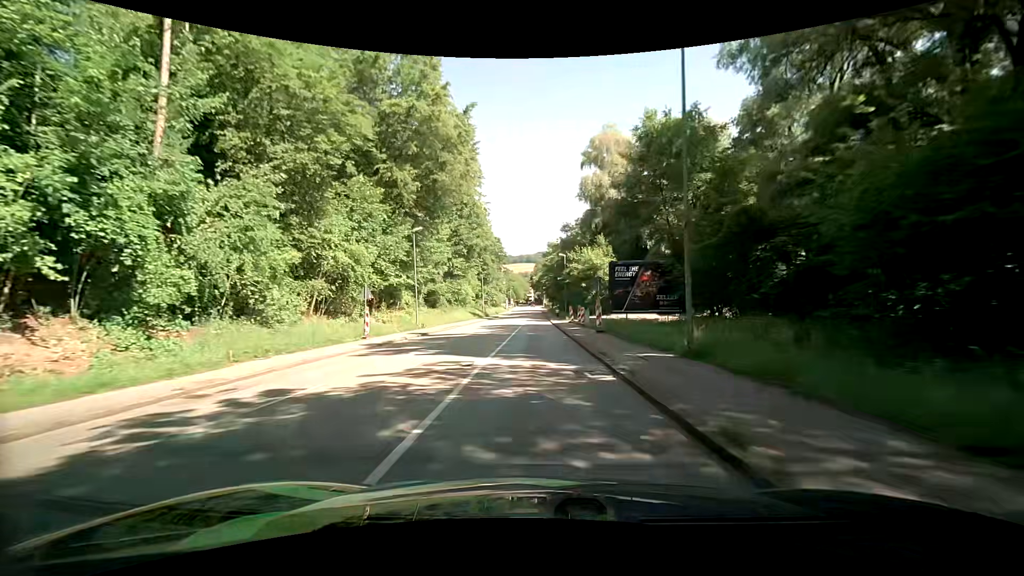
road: tertiary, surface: asphalt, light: Day
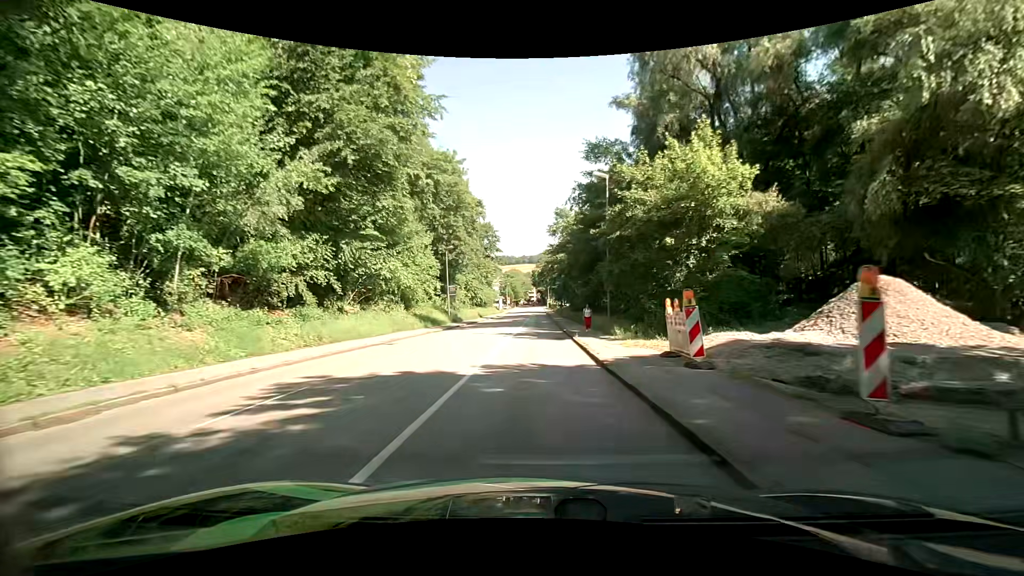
(-0.5, +36.7) m; -1°
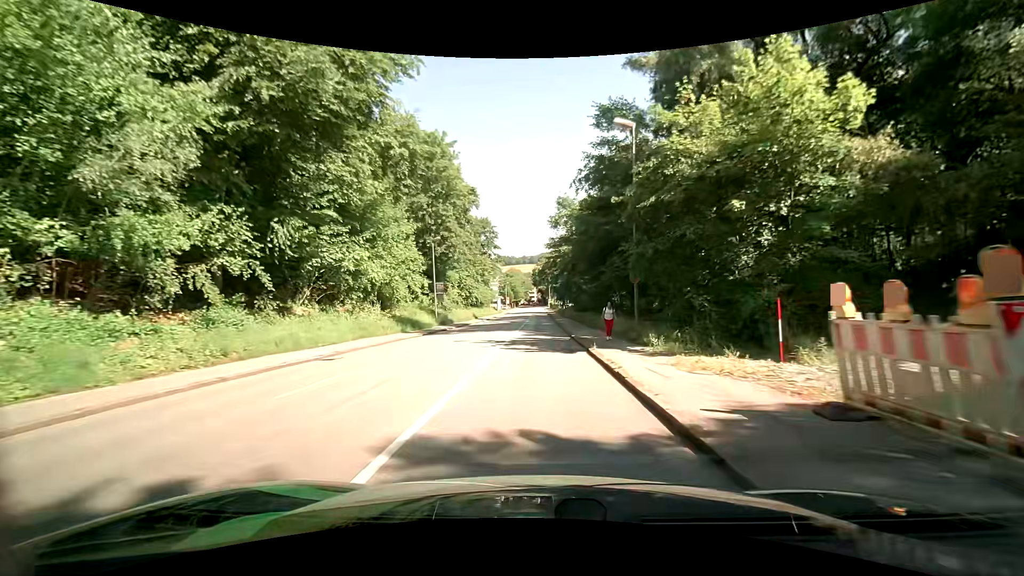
(+0.1, +7.0) m; 0°
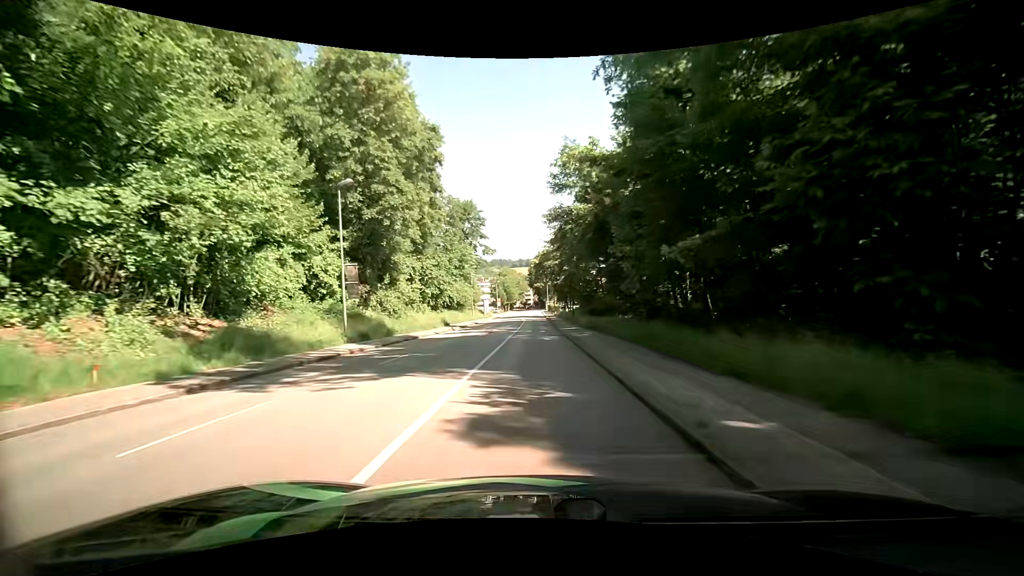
(-0.1, +21.3) m; 0°
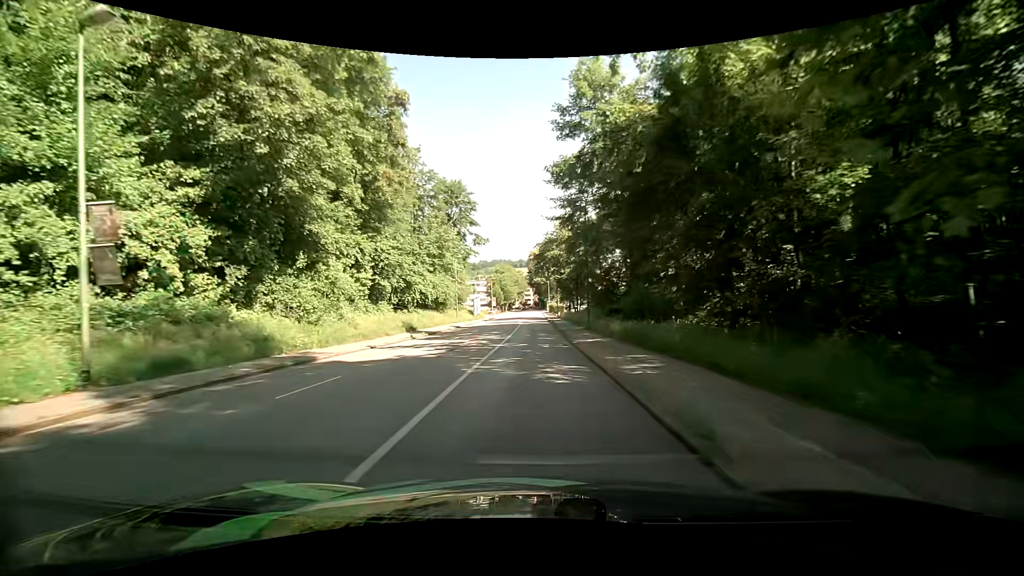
(-0.1, +14.5) m; -1°
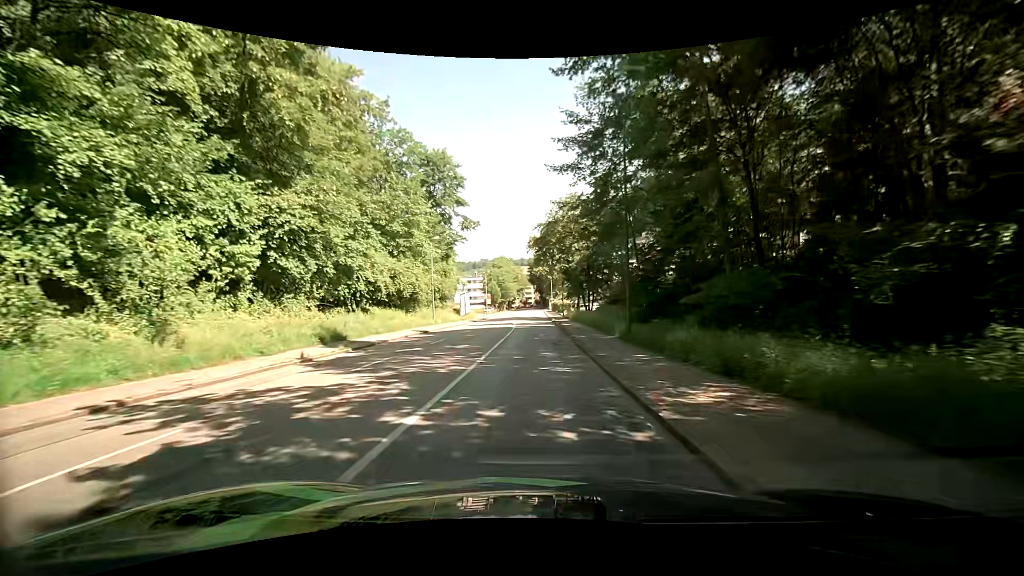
(0.0, +14.4) m; +1°
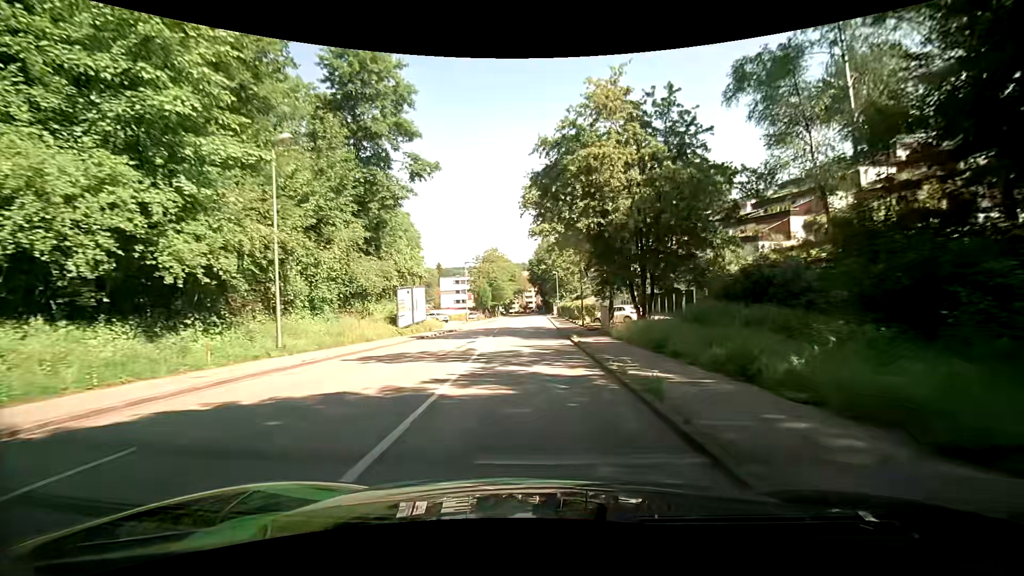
(-0.7, +27.9) m; 0°
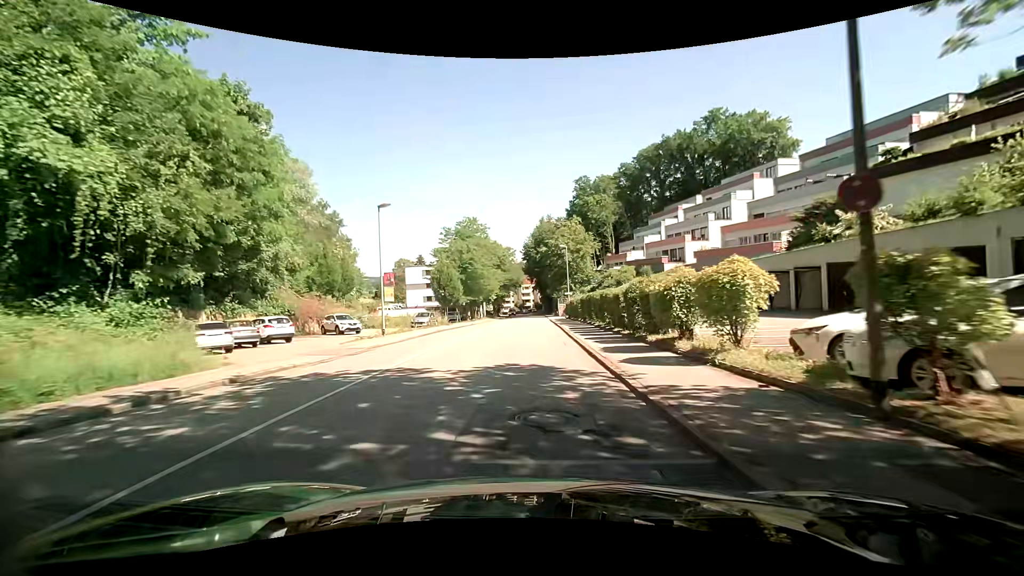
(-0.8, +35.4) m; -2°
(0, +10) (0, +20) (0, +30) (0, +40) (0, +50) (0, +60) (0, +70) (0, +80) (0, +90) (0, +100) m
